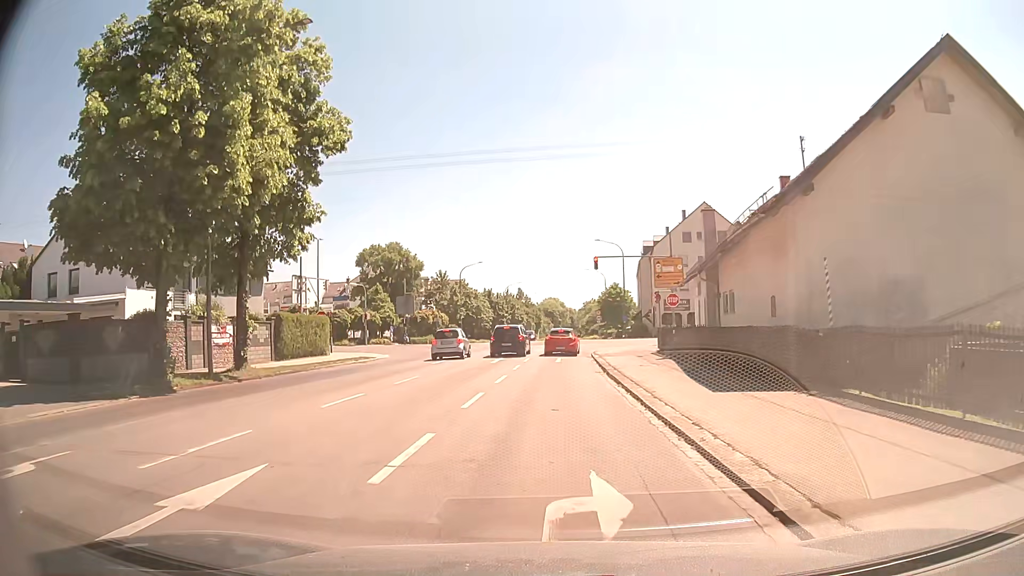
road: tertiary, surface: asphalt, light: Day
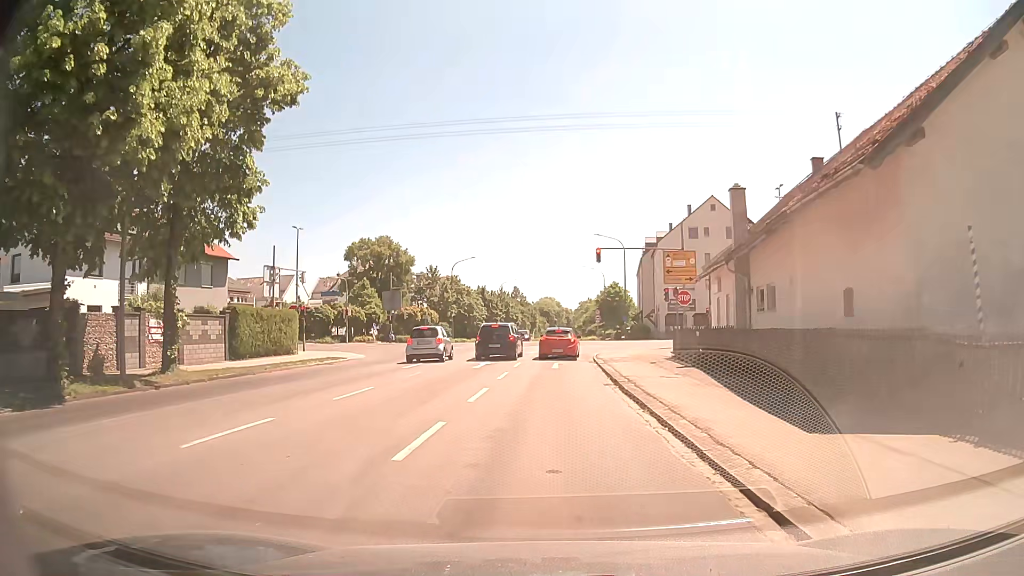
(0.0, +5.0) m; 0°
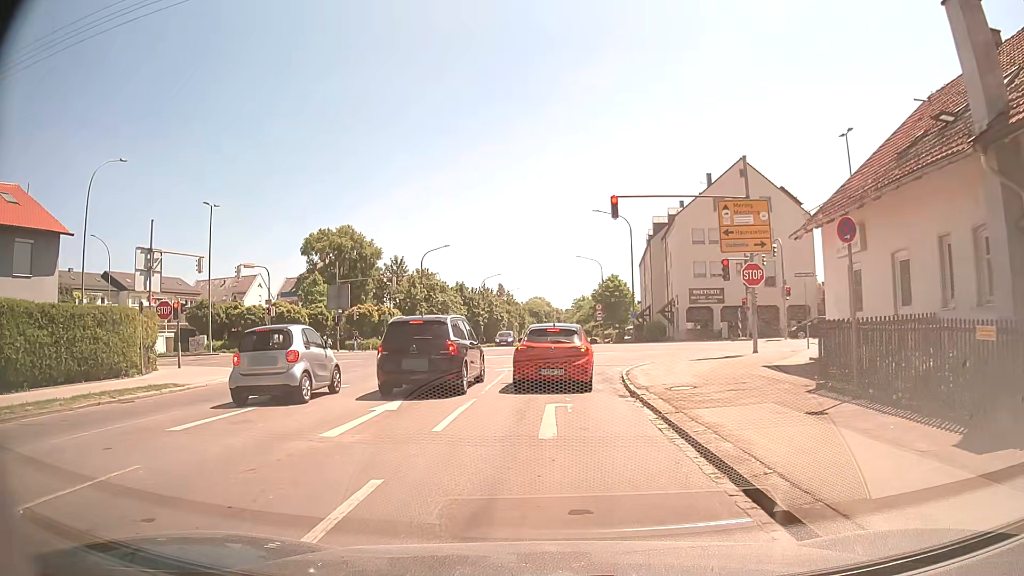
(+0.1, +15.5) m; +1°
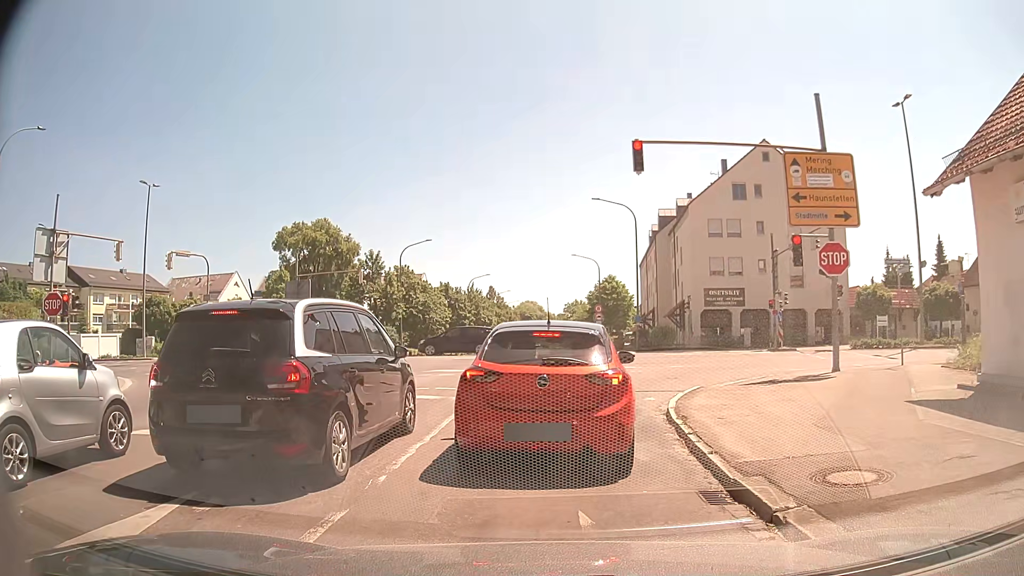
(0.0, +7.8) m; +3°
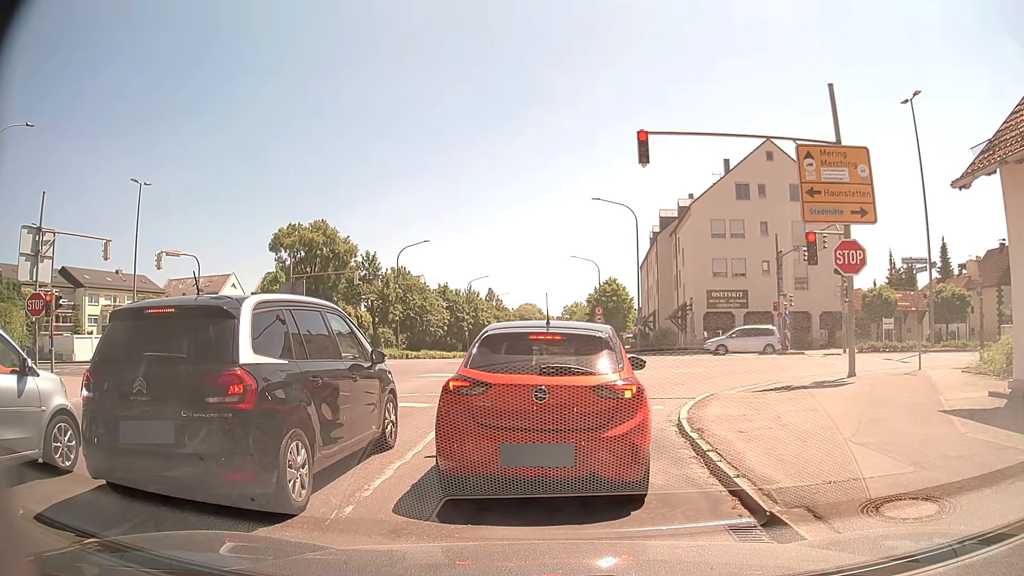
(0.0, +1.0) m; 0°
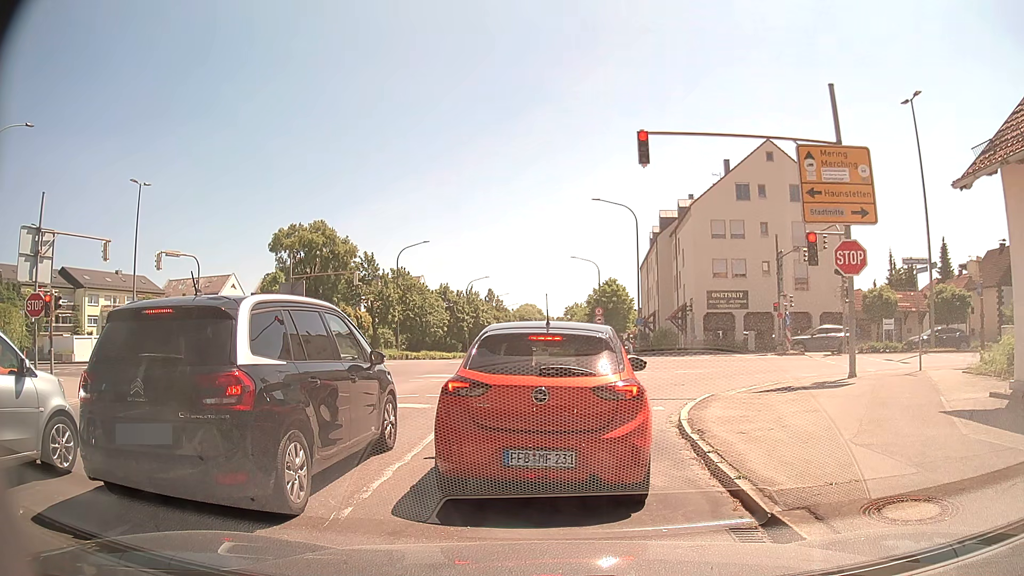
(0.0, +0.1) m; 0°
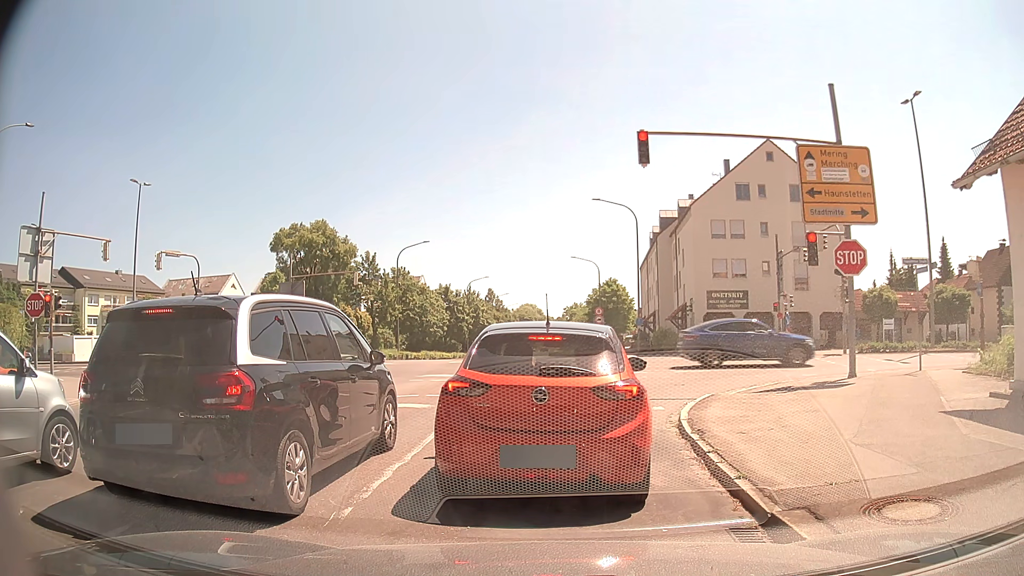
(0.0, 0.0) m; 0°
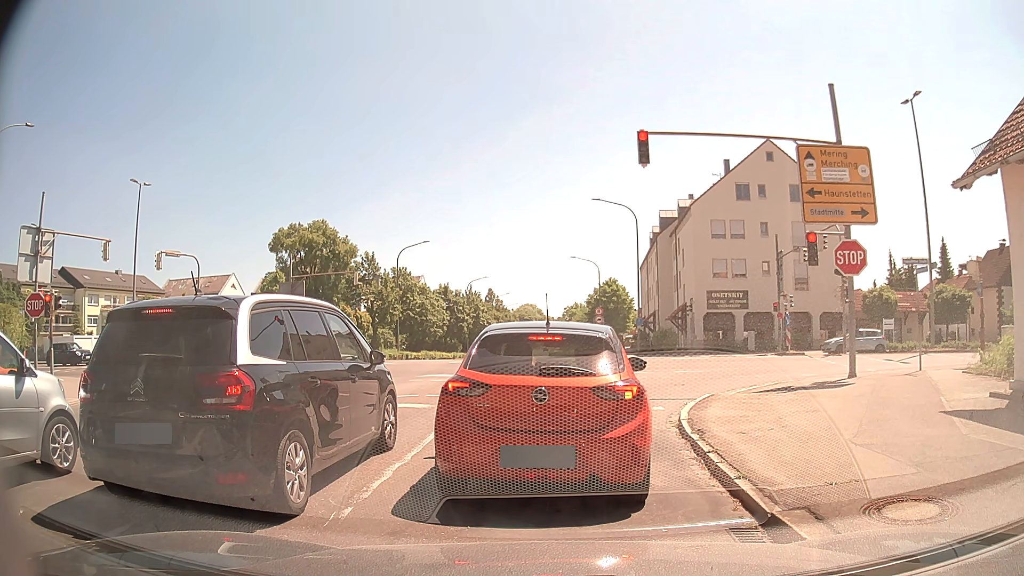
(0.0, 0.0) m; 0°
(0, +10) (+3, +19) (+11, +24) (+21, +24) (+31, +23) (+41, +23) (+51, +22) (+61, +22) (+71, +21) (+81, +21) m
